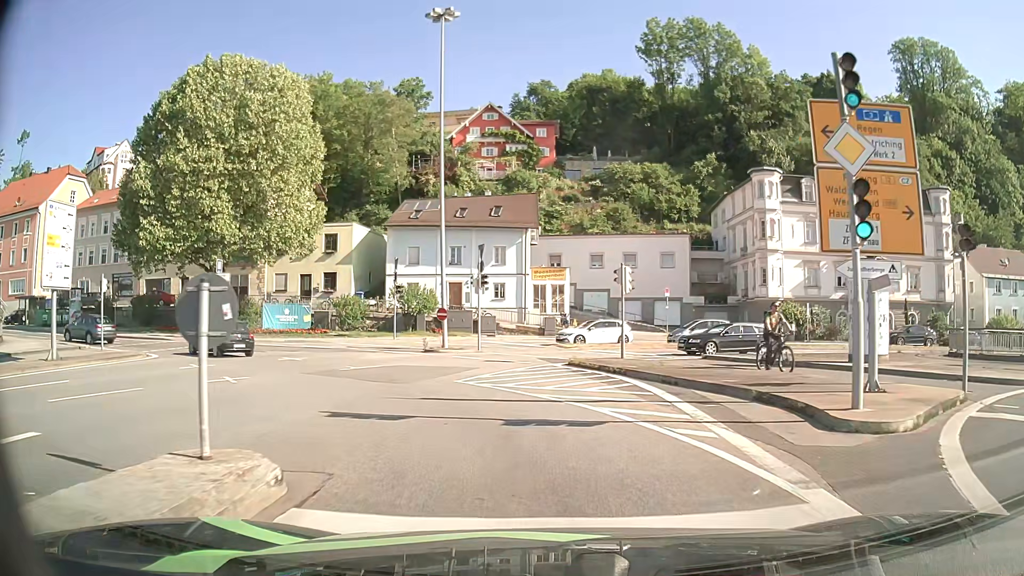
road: primary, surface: asphalt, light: Day
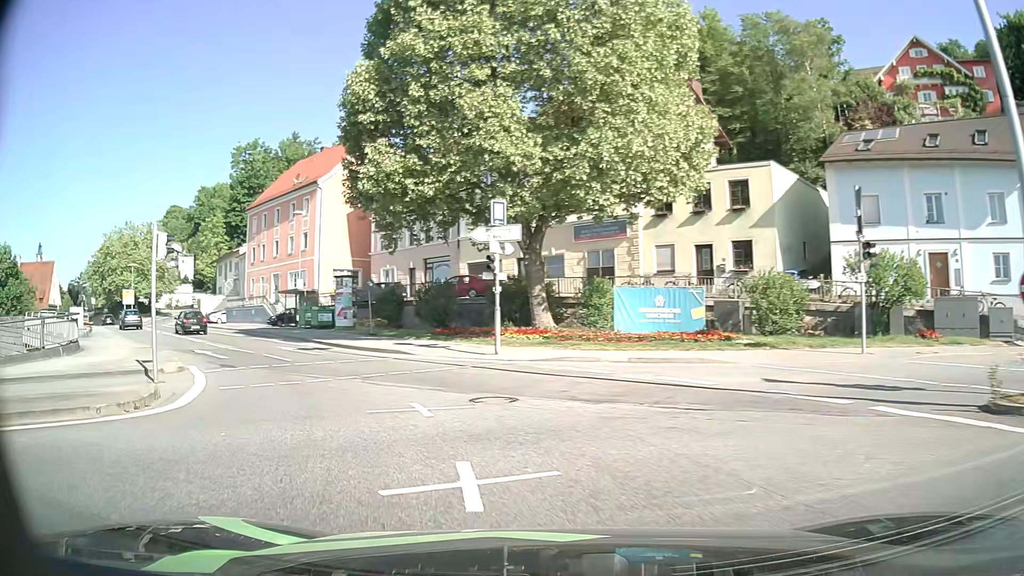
(-4.6, +20.5) m; -35°
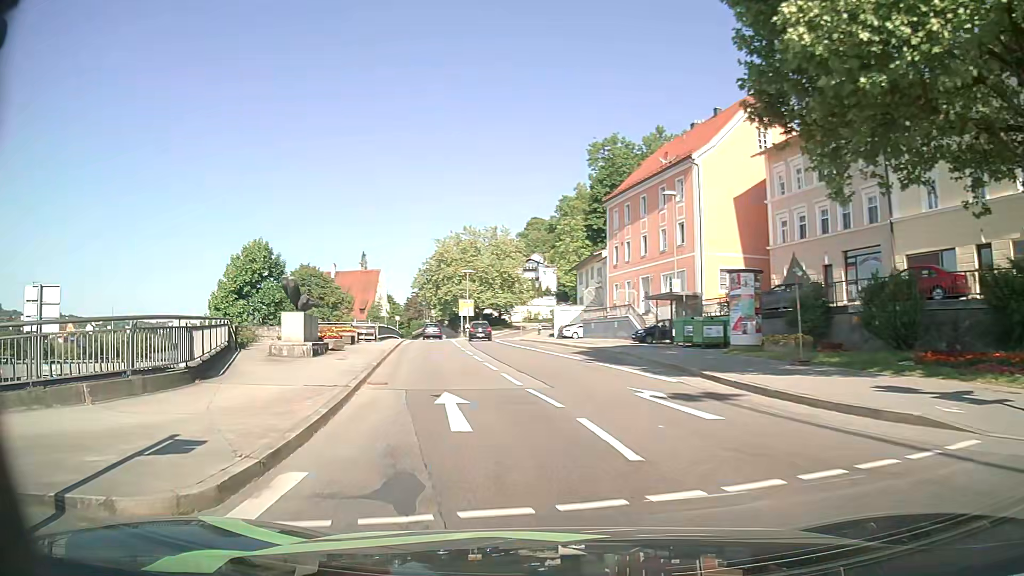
(-4.1, +13.5) m; -34°
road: primary_link
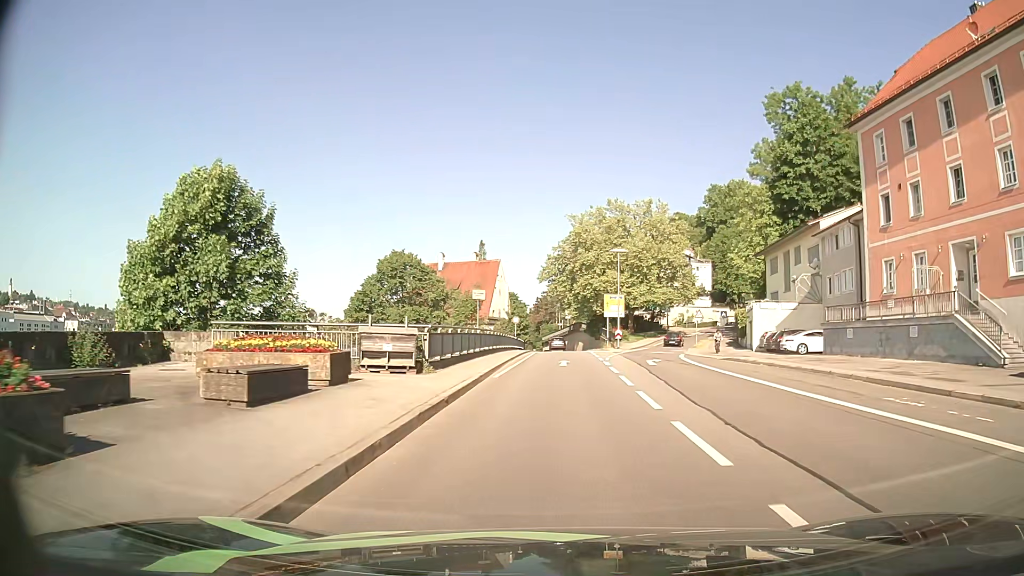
(-3.7, +26.7) m; -11°
(0, +10) (0, +20) (+1, +30) (+1, +40) (+2, +50) (+2, +60) (+3, +70) (+3, +80) (+3, +90) (+3, +100) m
